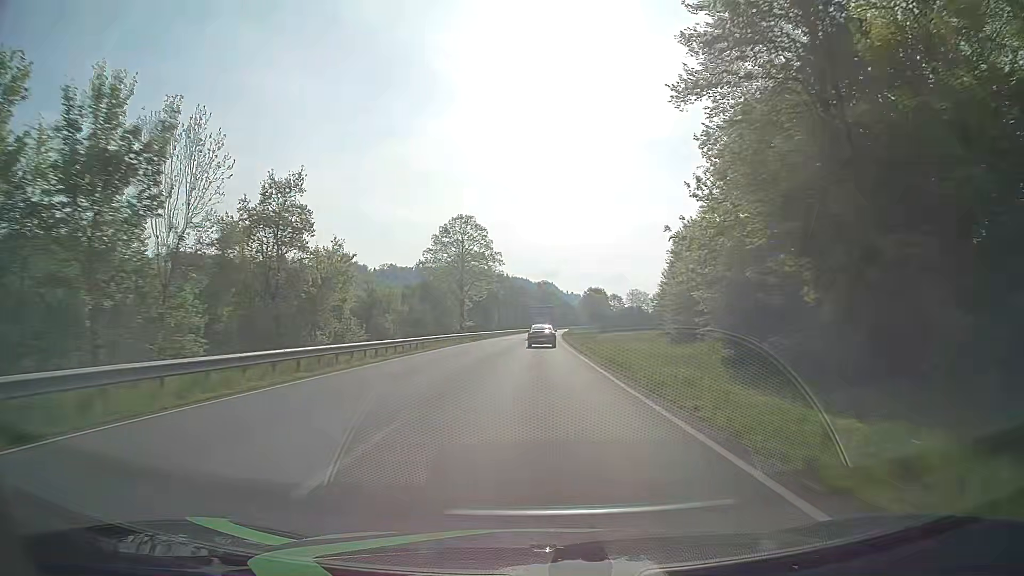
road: primary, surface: asphalt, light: Day
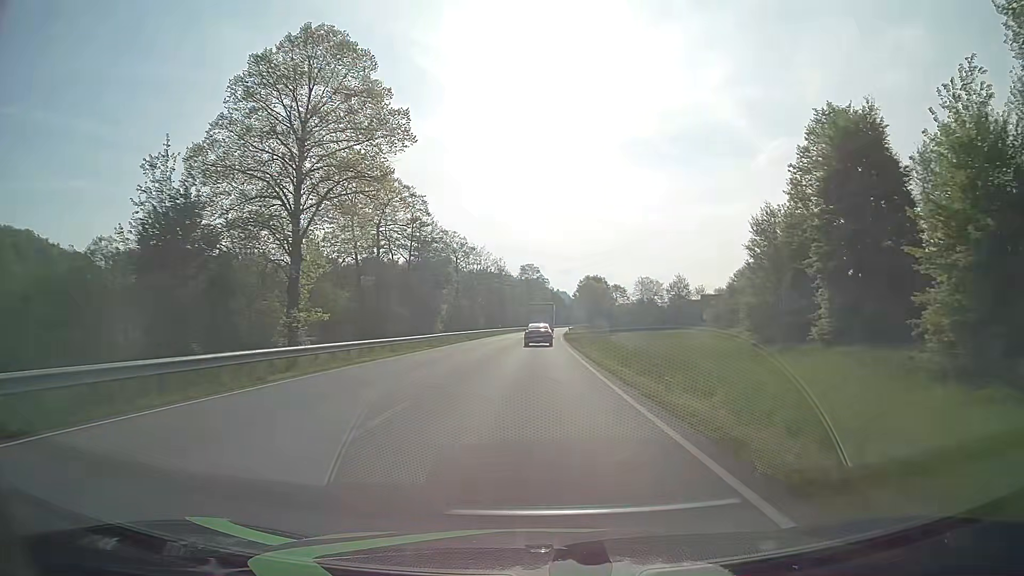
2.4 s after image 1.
(+0.7, +57.8) m; +1°
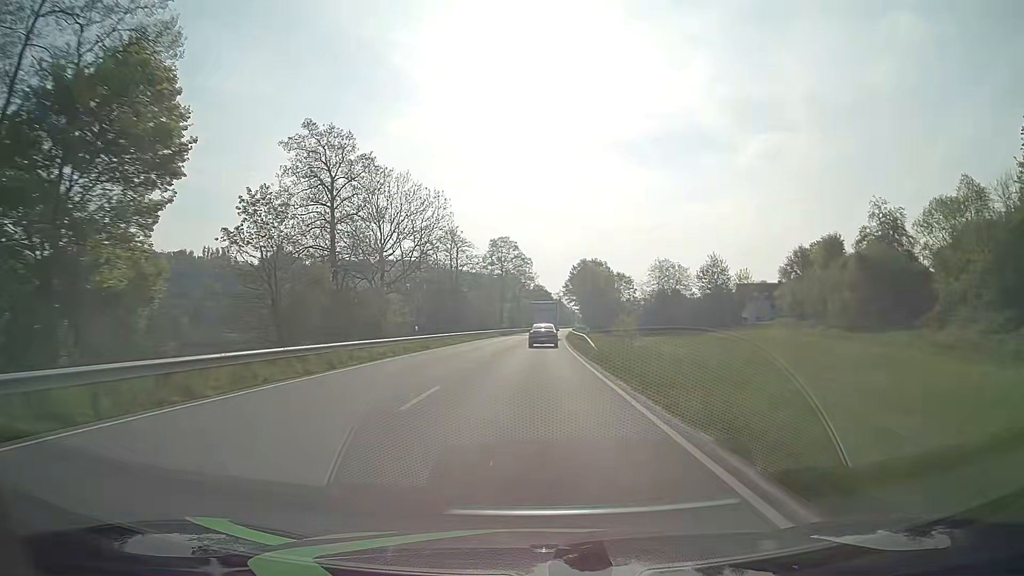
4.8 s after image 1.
(+0.6, +57.7) m; +2°
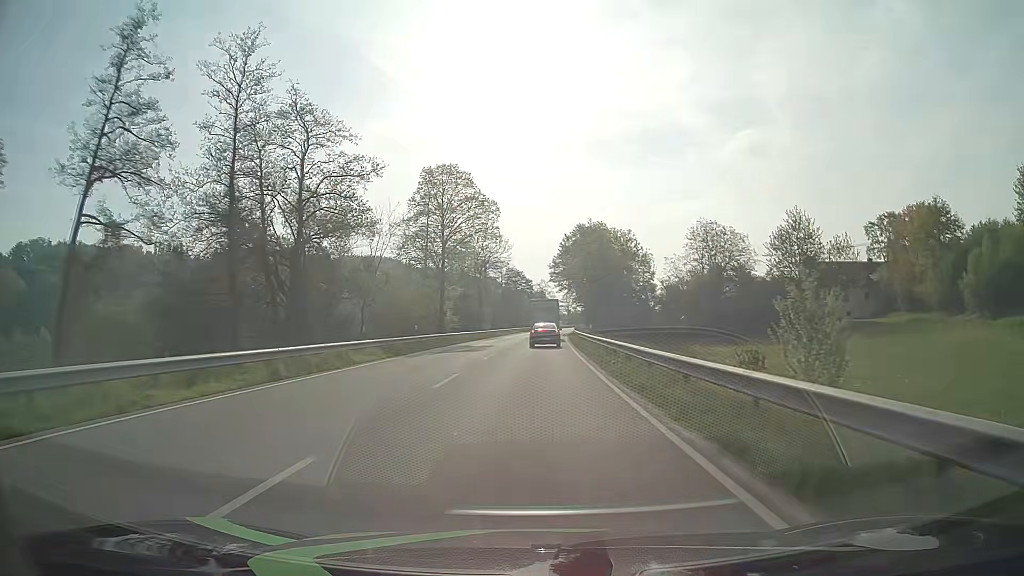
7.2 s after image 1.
(+0.7, +56.5) m; +2°
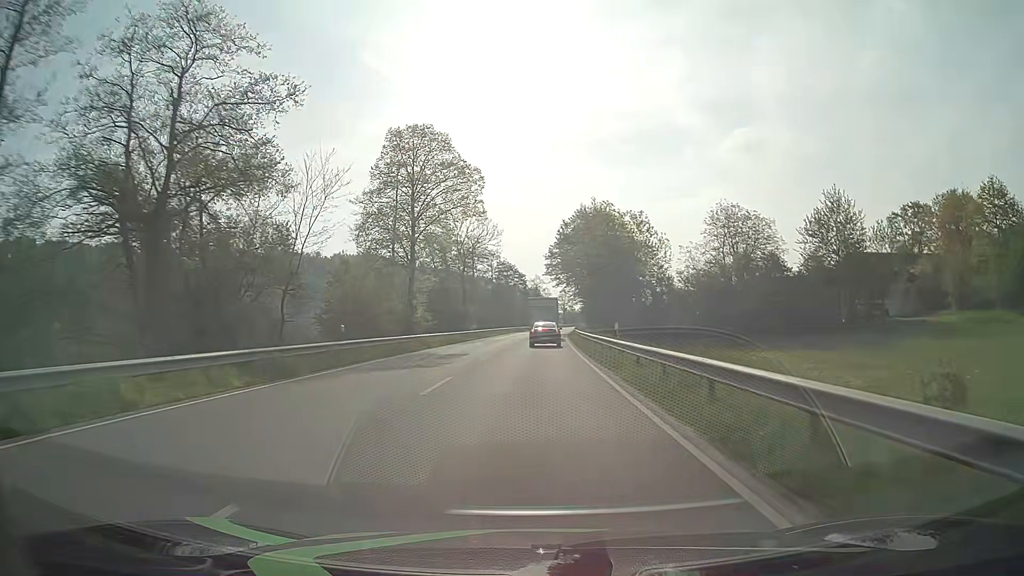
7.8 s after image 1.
(+0.1, +13.8) m; 0°
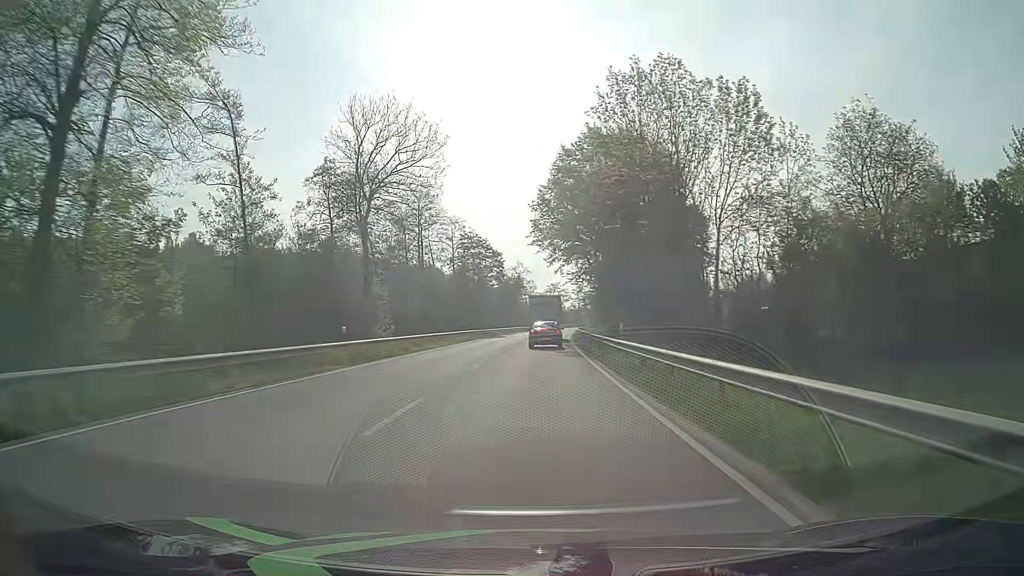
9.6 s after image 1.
(+0.6, +40.3) m; +2°
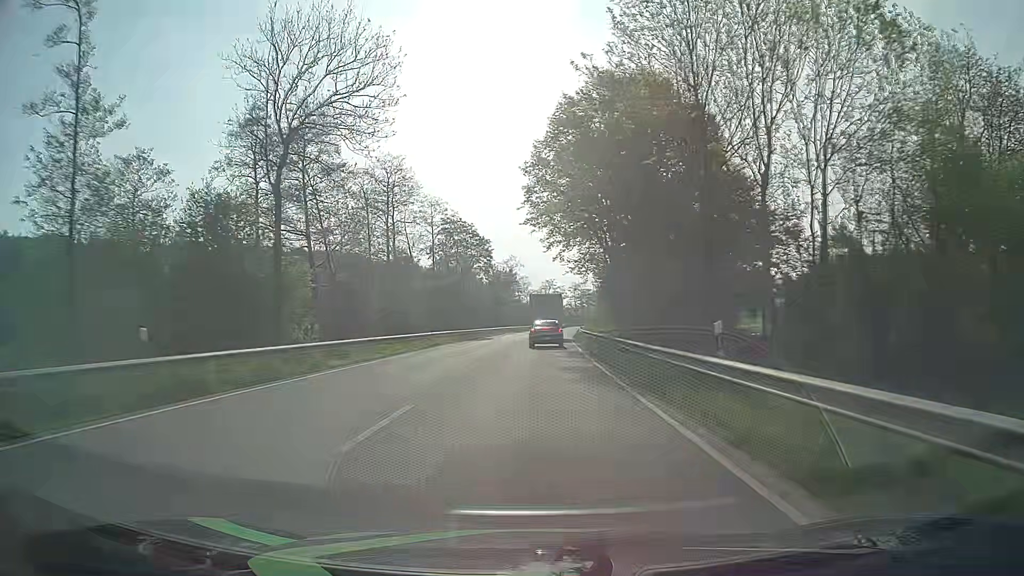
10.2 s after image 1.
(+0.1, +13.0) m; 0°
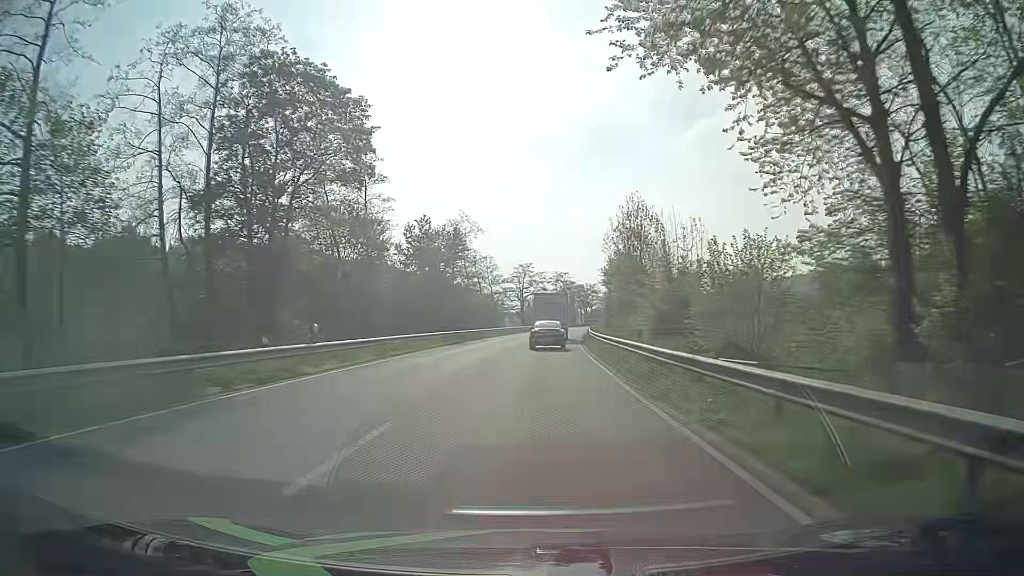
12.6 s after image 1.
(+0.9, +49.4) m; +2°
(0, +10) (0, +20) (+1, +30) (+1, +40) (+1, +50) (+2, +60) (+3, +70) (+4, +80) (+5, +90) (+6, +100) m
